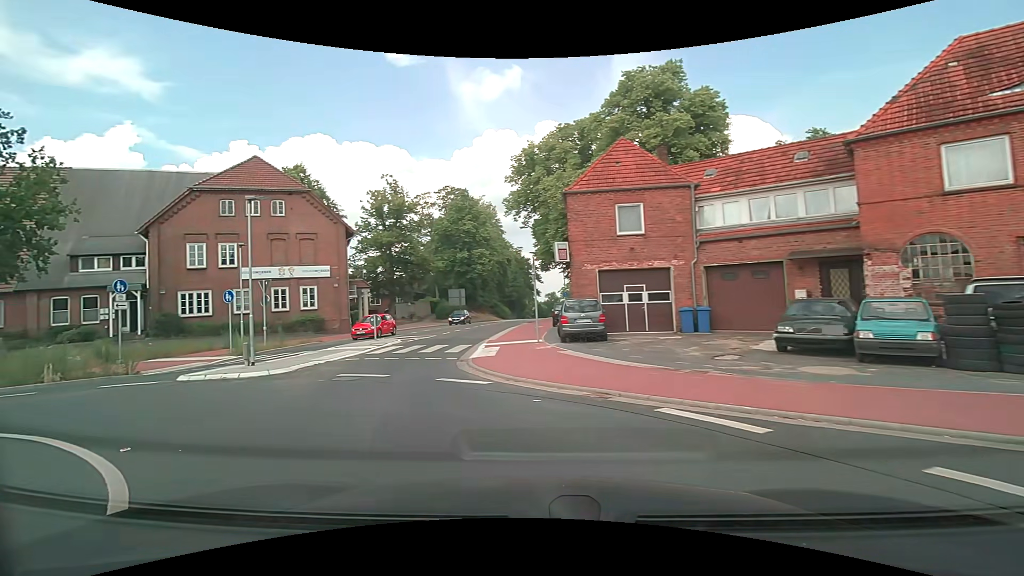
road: secondary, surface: asphalt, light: Day
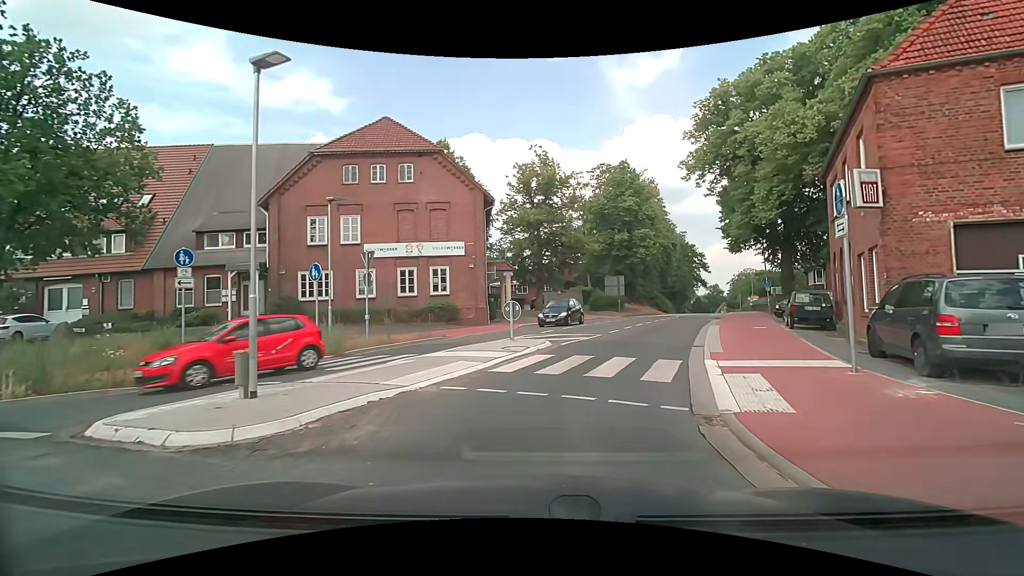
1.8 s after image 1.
(-1.9, +9.3) m; -16°
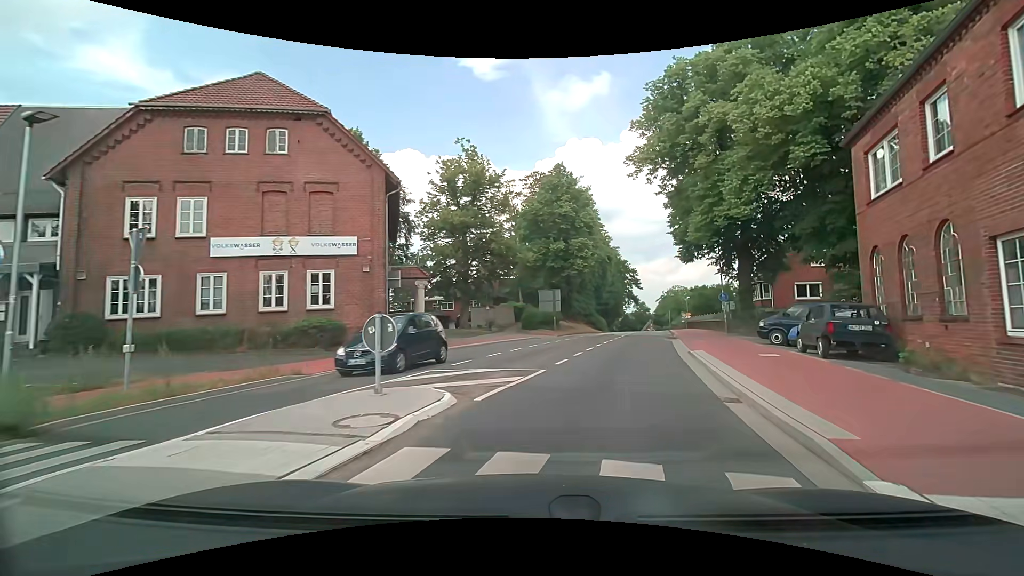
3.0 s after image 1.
(+0.3, +7.8) m; +7°
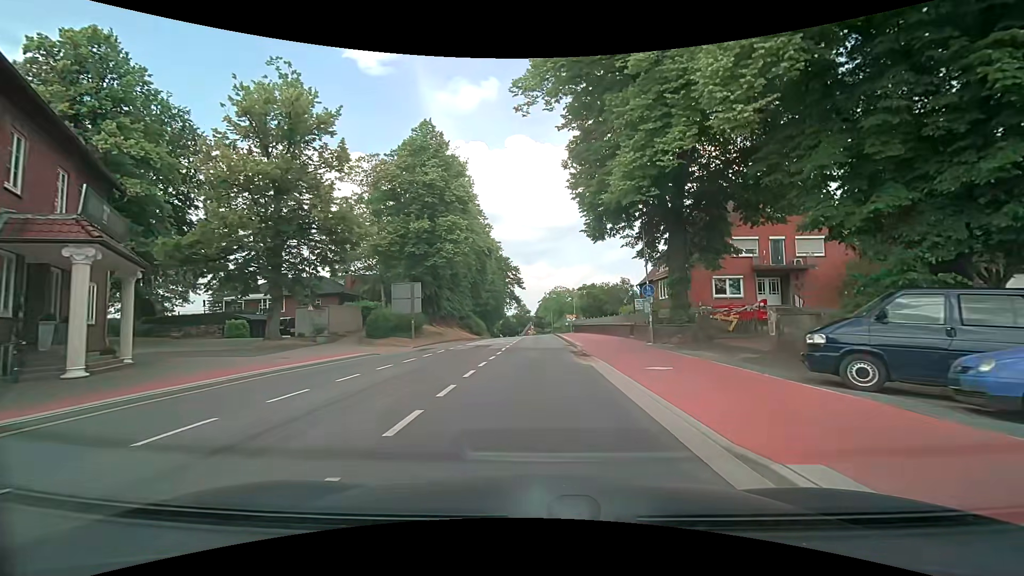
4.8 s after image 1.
(+2.0, +13.8) m; +14°
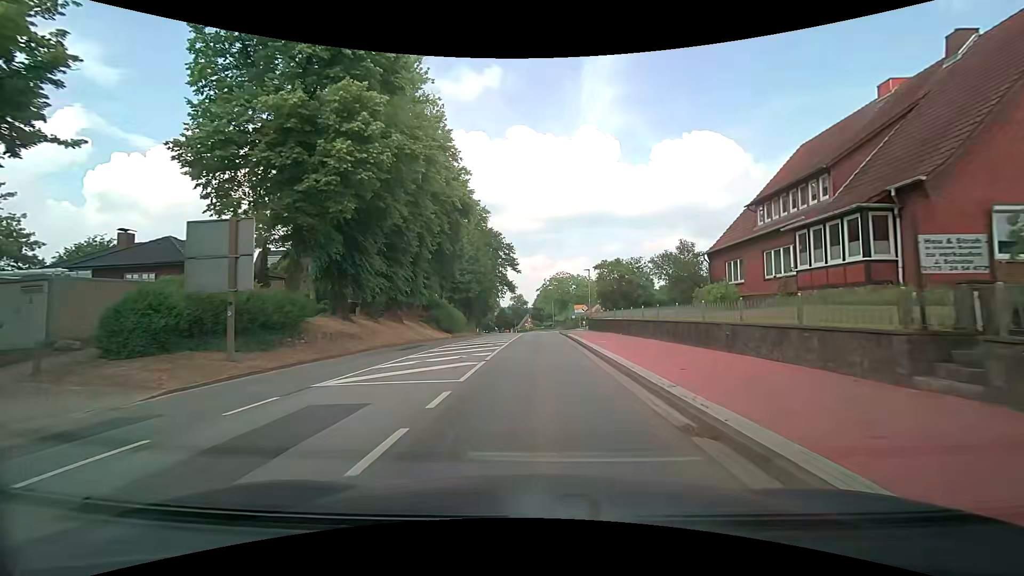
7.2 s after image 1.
(0.0, +22.6) m; 0°
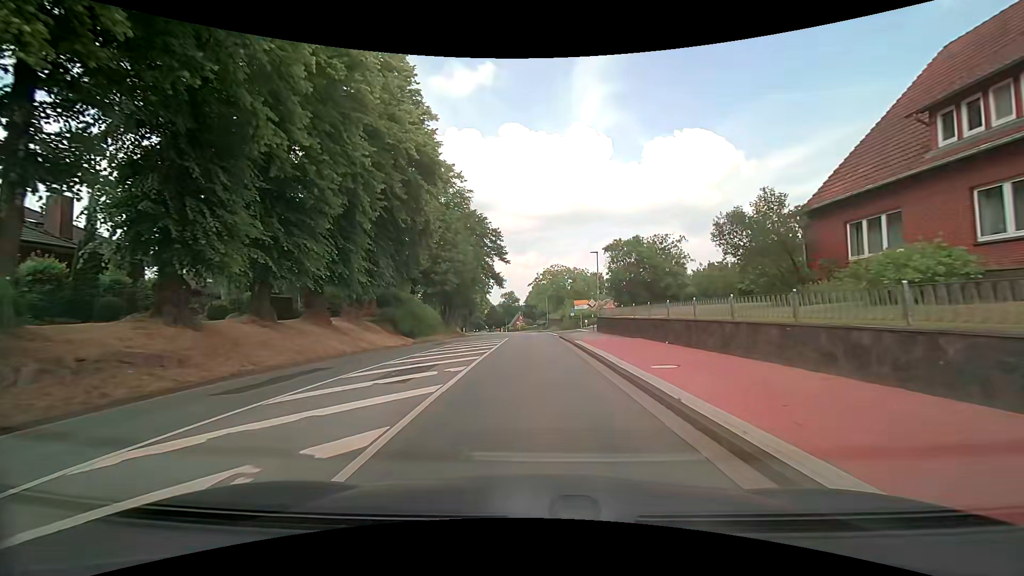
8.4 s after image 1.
(+0.1, +12.7) m; +1°
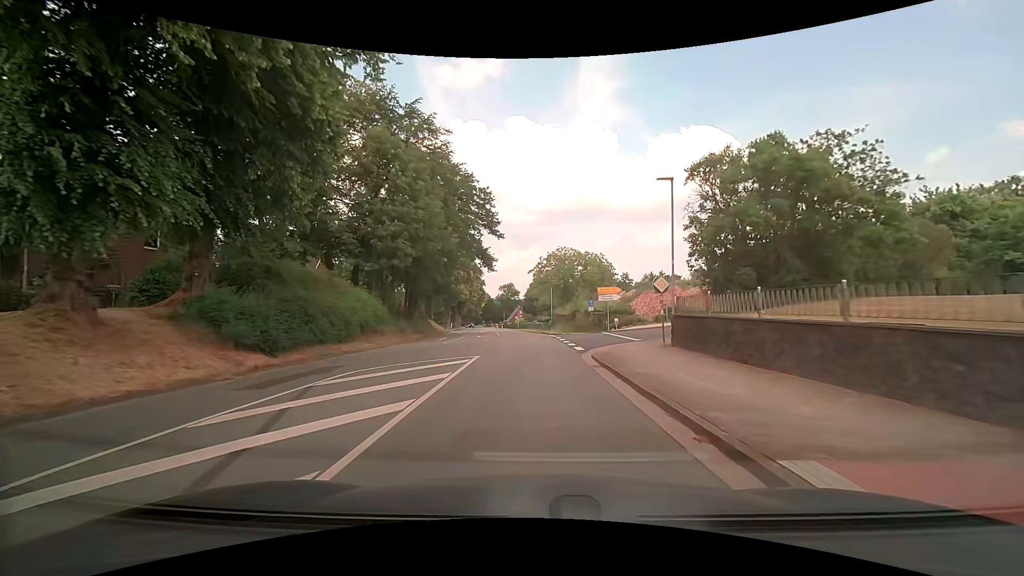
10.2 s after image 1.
(+0.1, +20.3) m; 0°
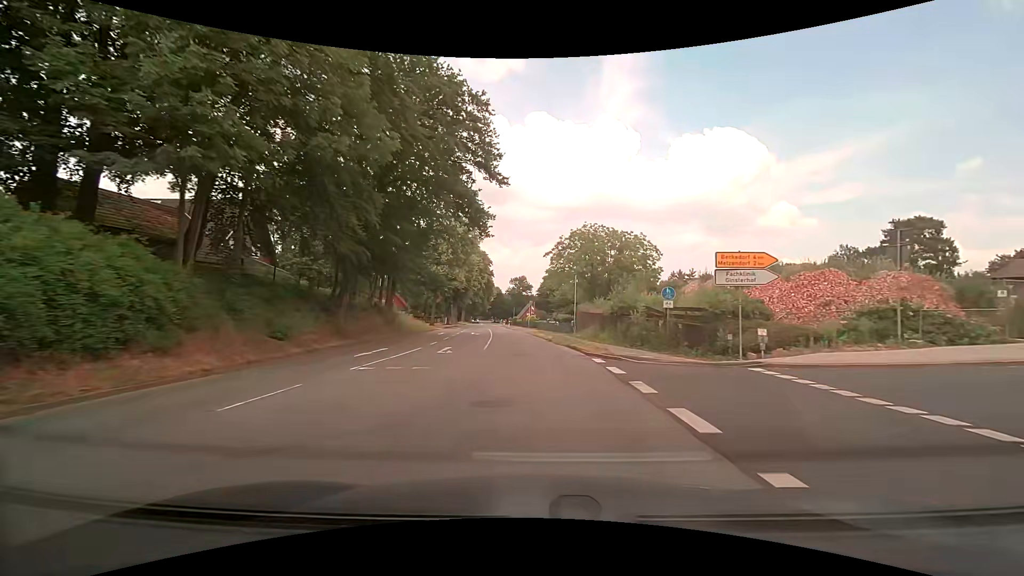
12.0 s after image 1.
(-0.3, +21.3) m; -1°
(0, +10) (0, +20) (-1, +30) (-2, +40) (-3, +50) (-3, +60) (-4, +70) (-5, +80) (-7, +90) (-8, +100) m
